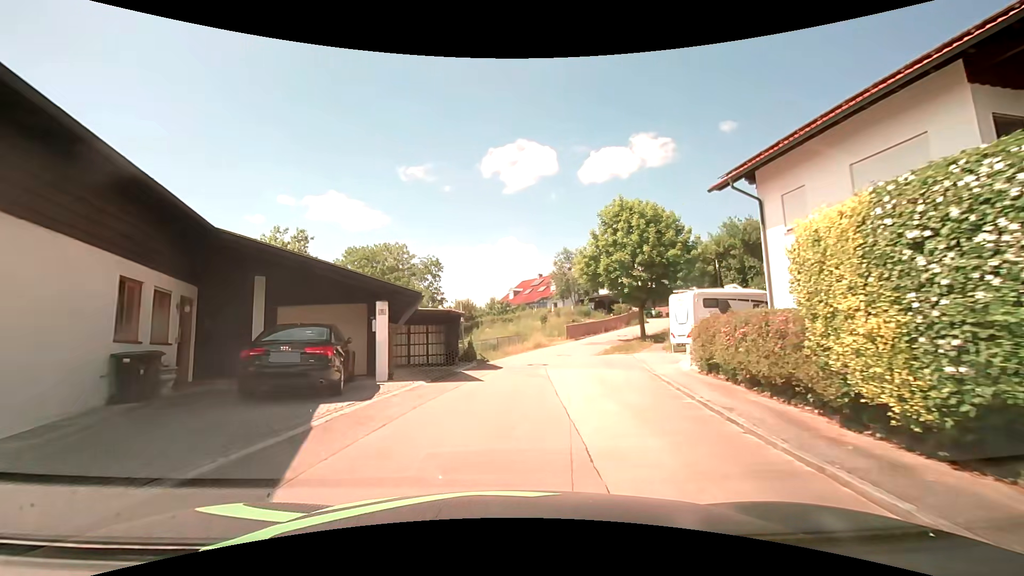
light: Day
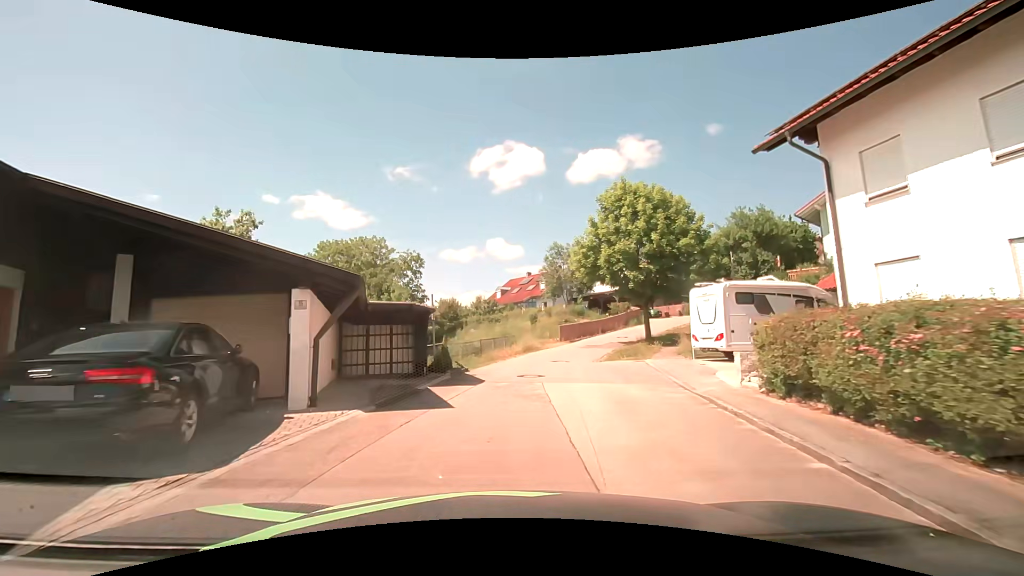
(0.0, +4.3) m; +1°
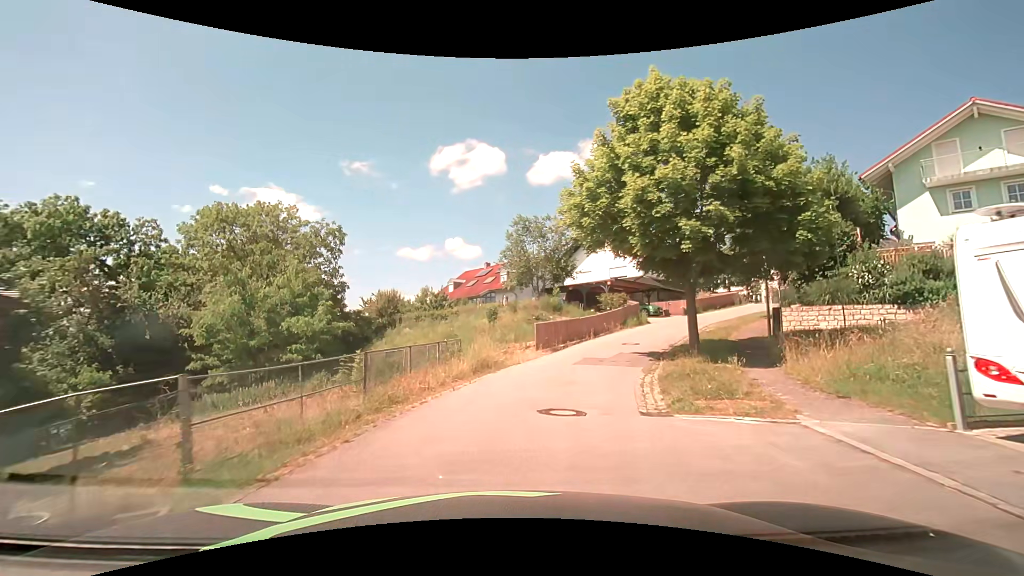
(+0.5, +13.1) m; +6°
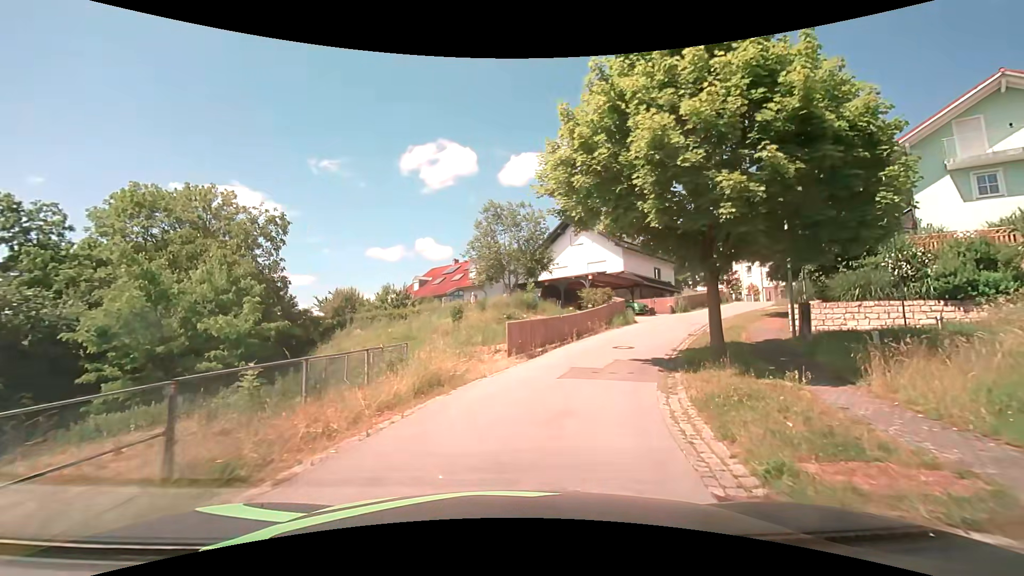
(+0.1, +4.4) m; +2°
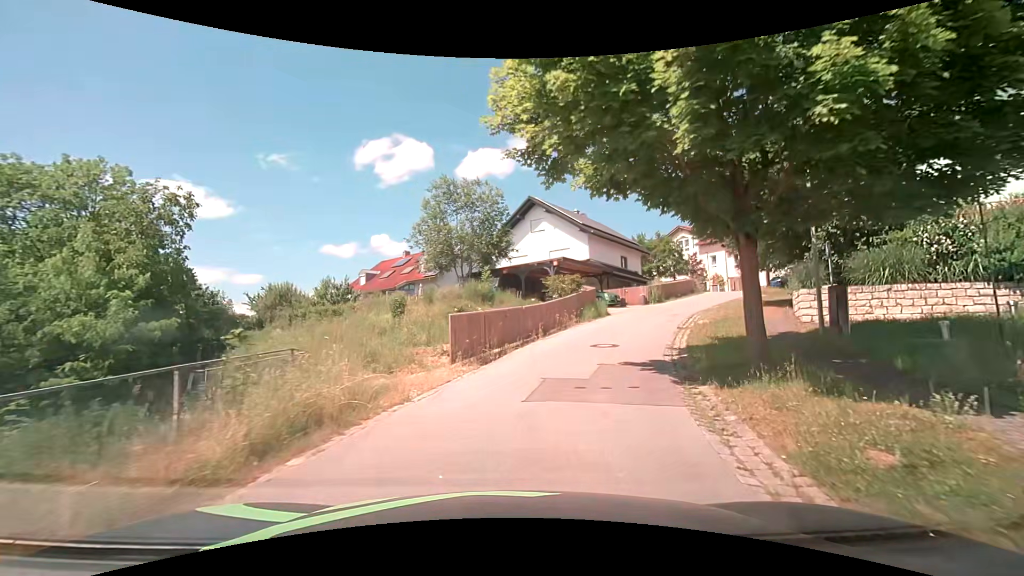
(+0.2, +4.4) m; +5°
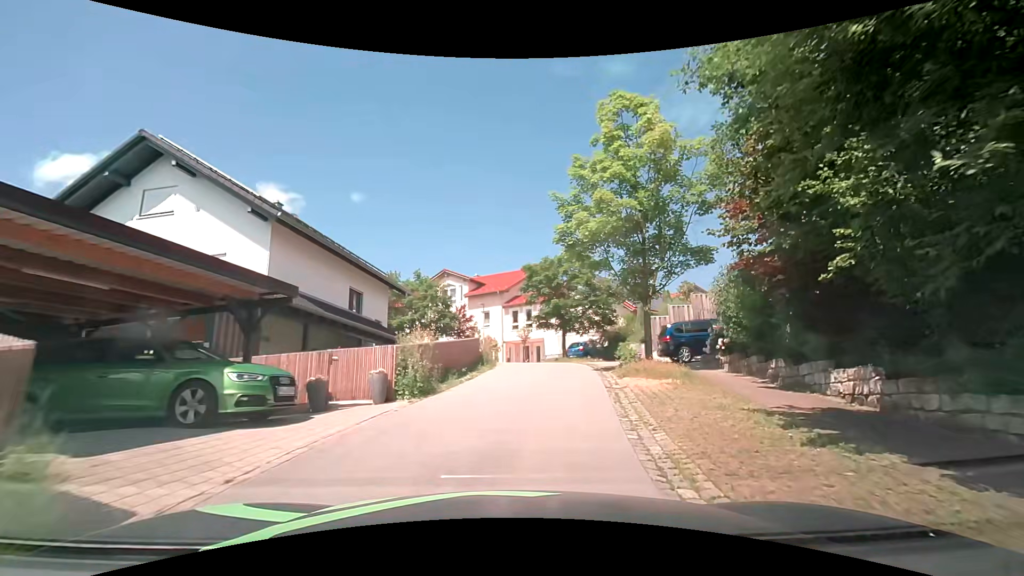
(+5.1, +20.3) m; +28°
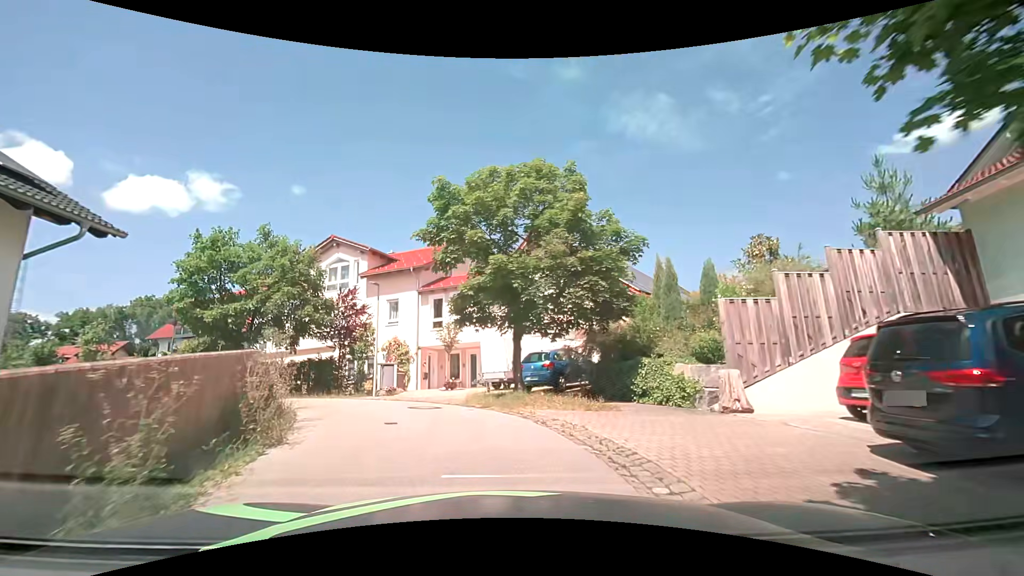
(+1.8, +16.4) m; +7°
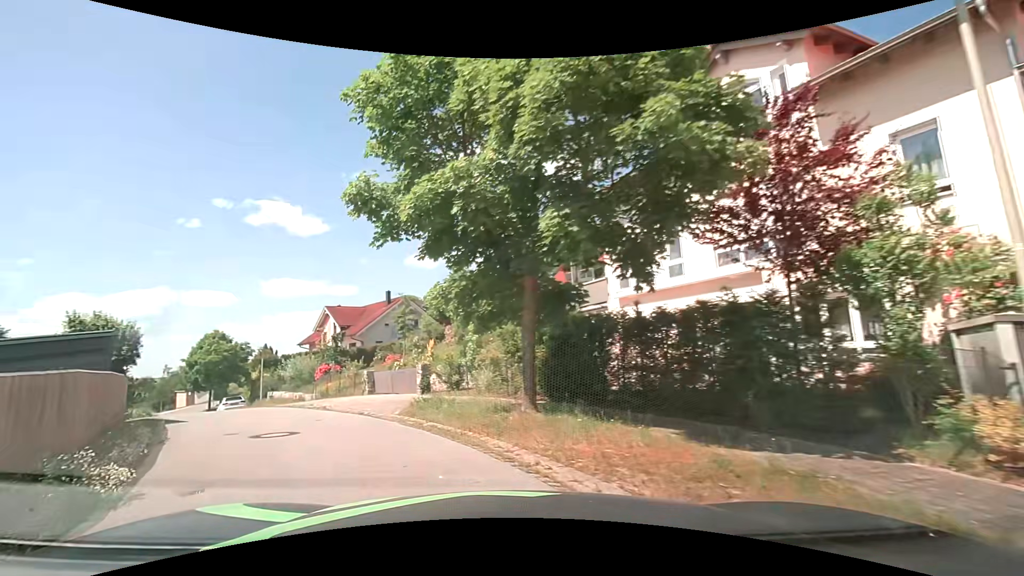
(-4.8, +17.2) m; -43°
